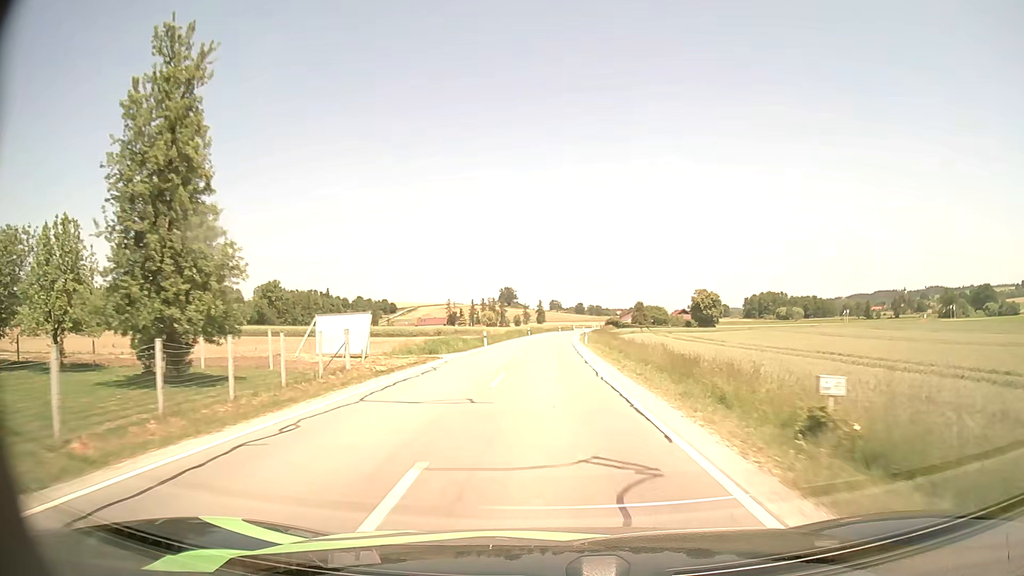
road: secondary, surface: asphalt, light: Day
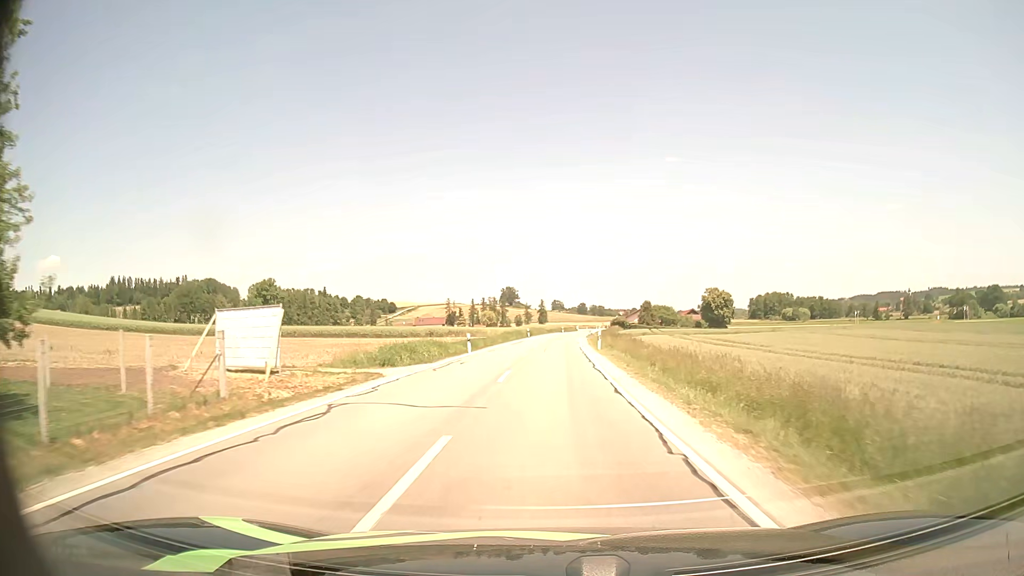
(0.0, +10.4) m; 0°
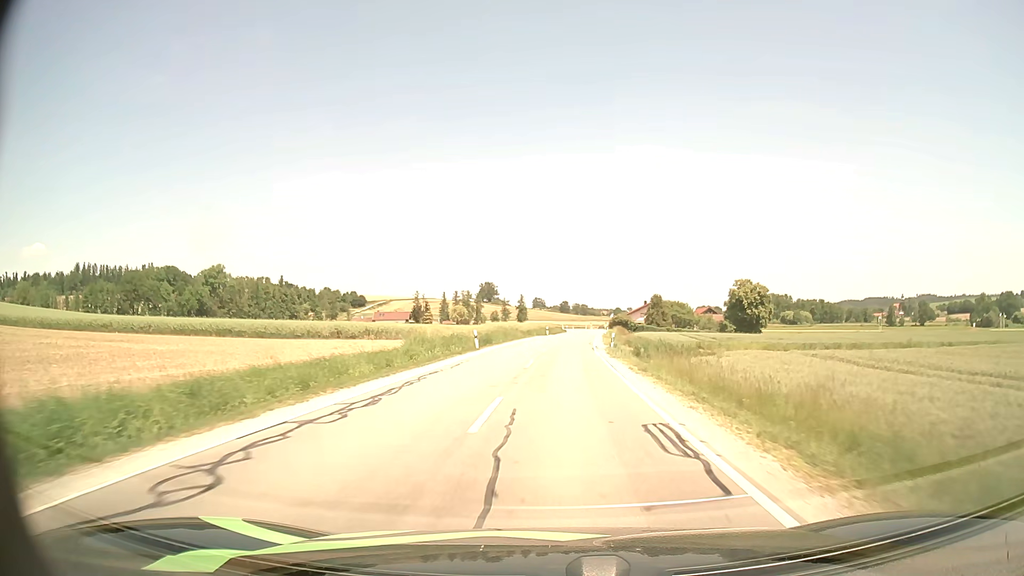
(+0.4, +43.3) m; +2°
(0, +10) (0, +20) (+1, +30) (+1, +40) (+2, +50) (+2, +60) (+3, +70) (+4, +80) (+5, +90) (+6, +100) m
